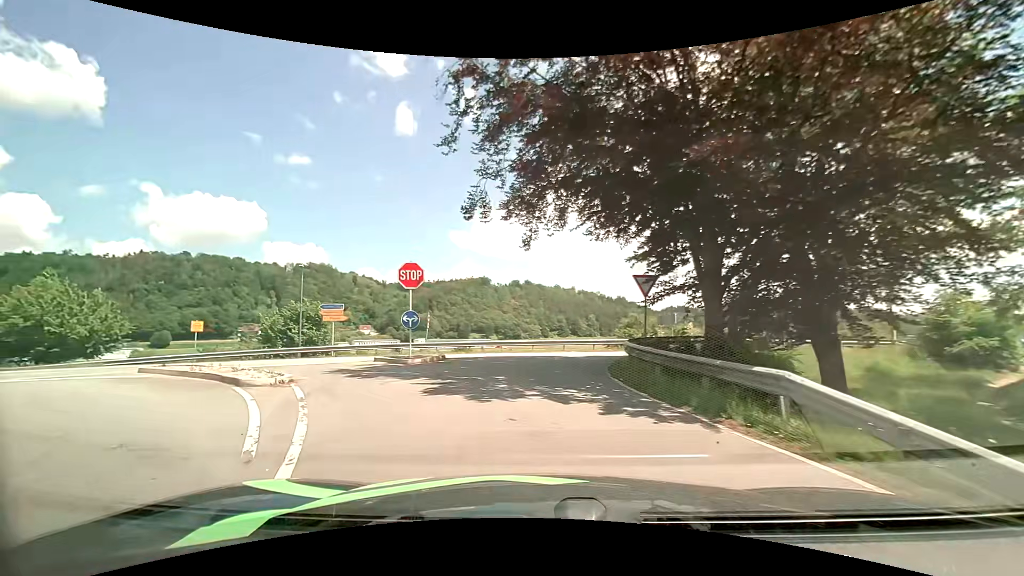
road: residential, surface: asphalt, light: Day
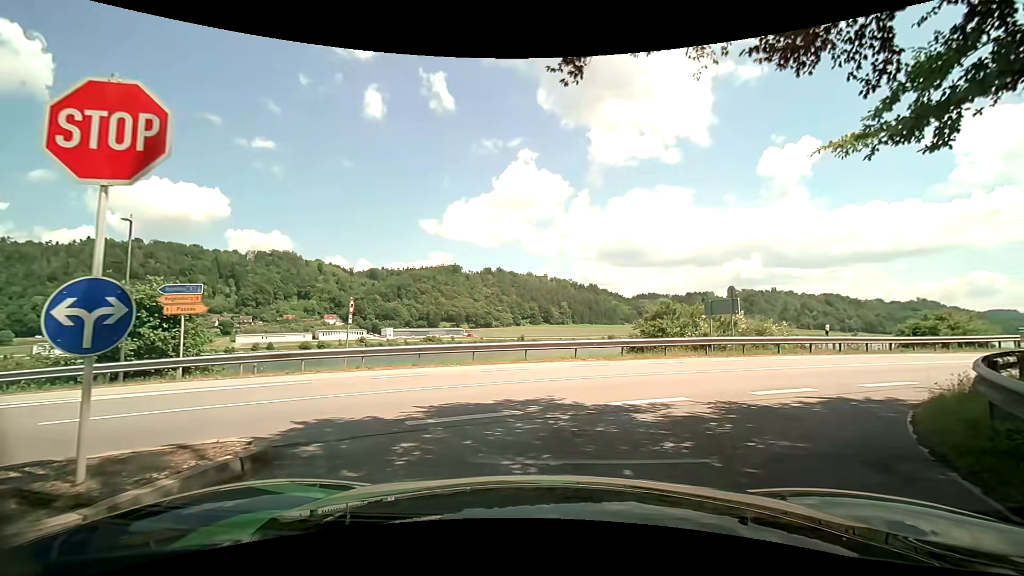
(-1.2, +12.1) m; +1°
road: primary
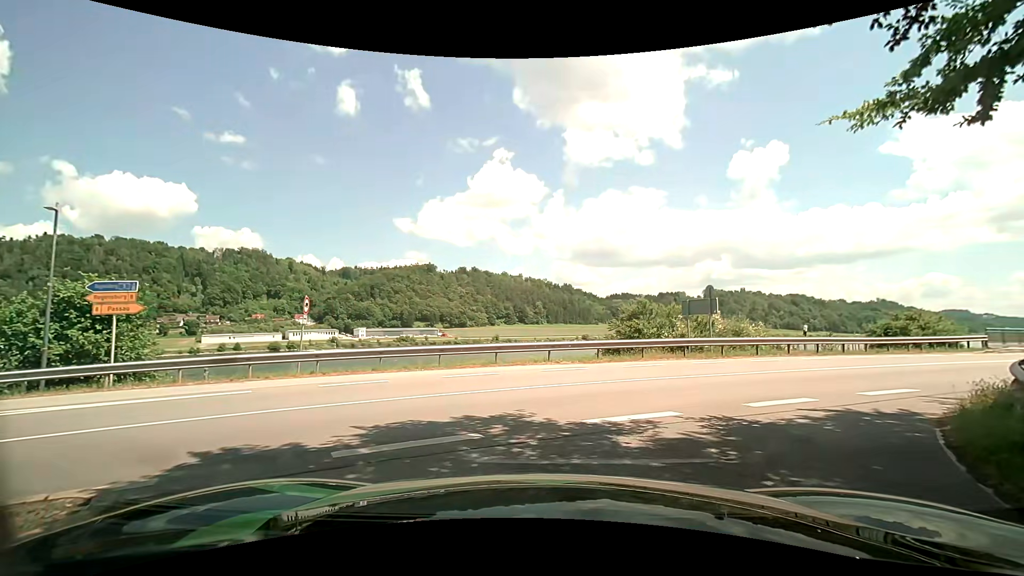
(+0.1, +1.2) m; +3°
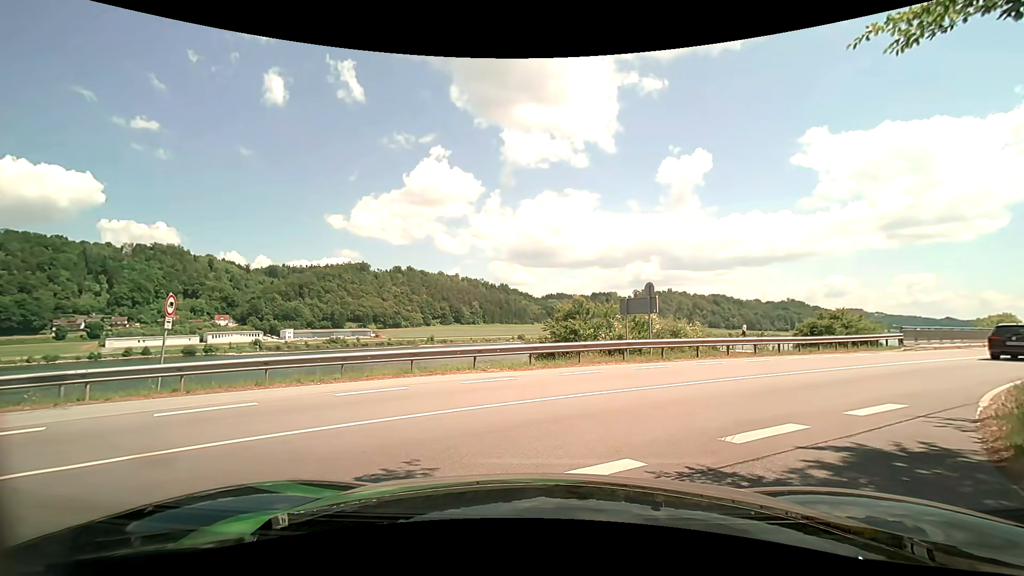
(+0.2, +2.4) m; +5°
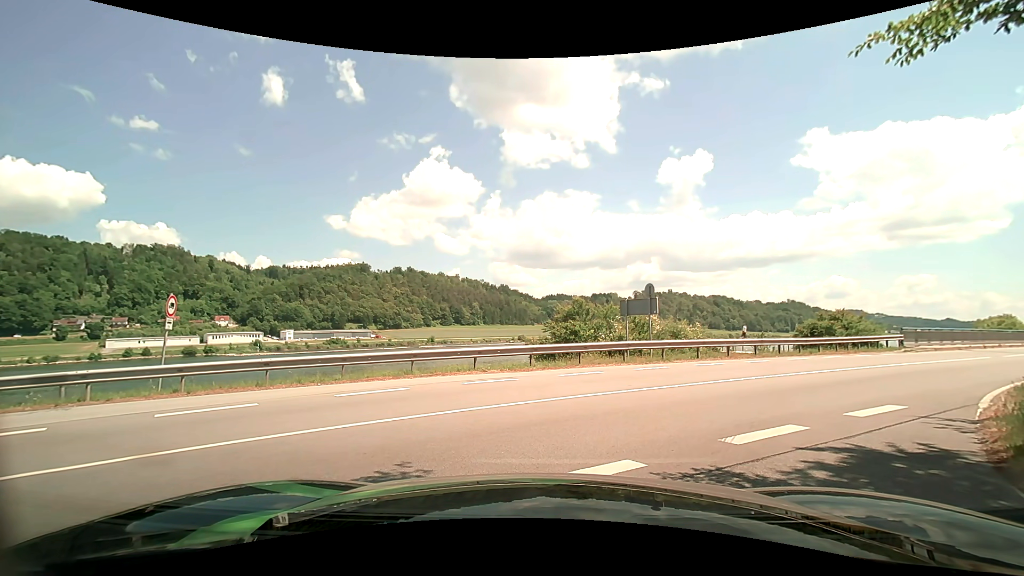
(0.0, +0.1) m; 0°
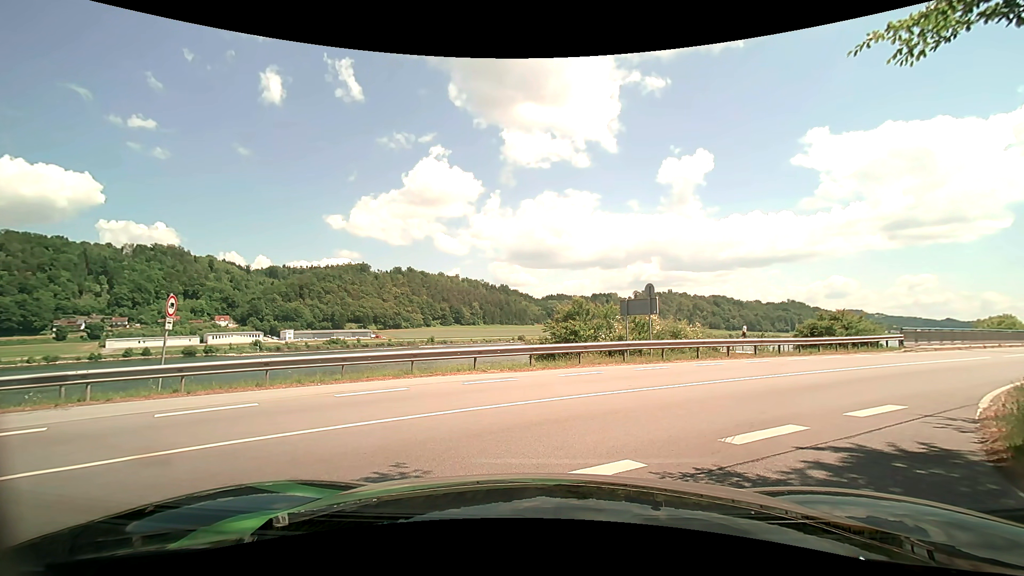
(0.0, 0.0) m; 0°
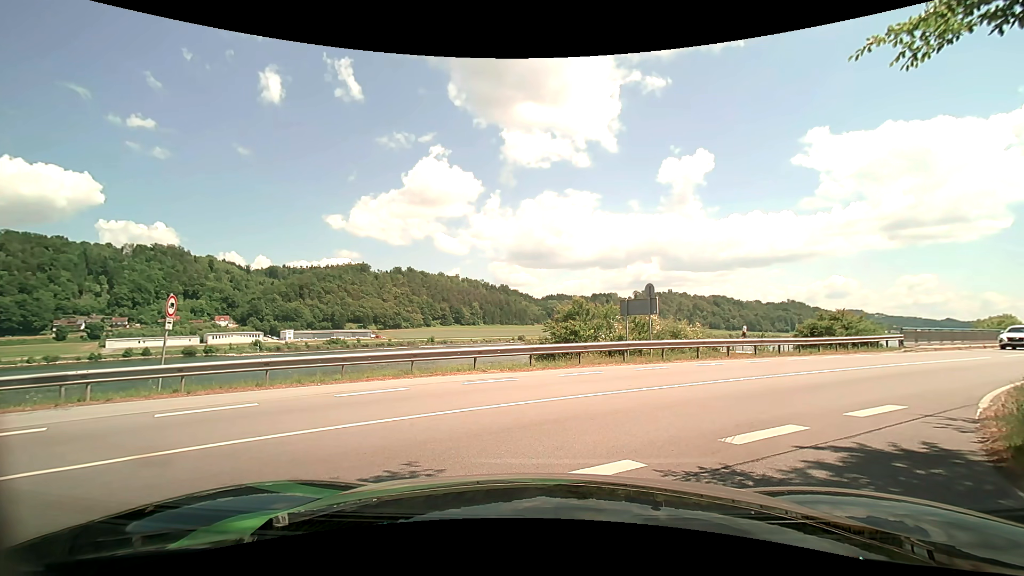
(0.0, 0.0) m; 0°
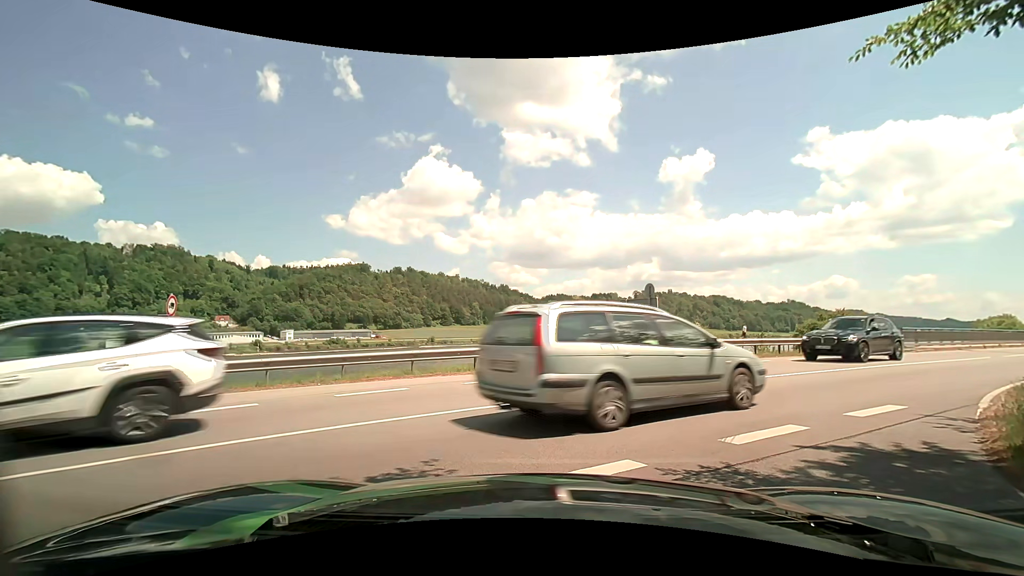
(0.0, 0.0) m; 0°
